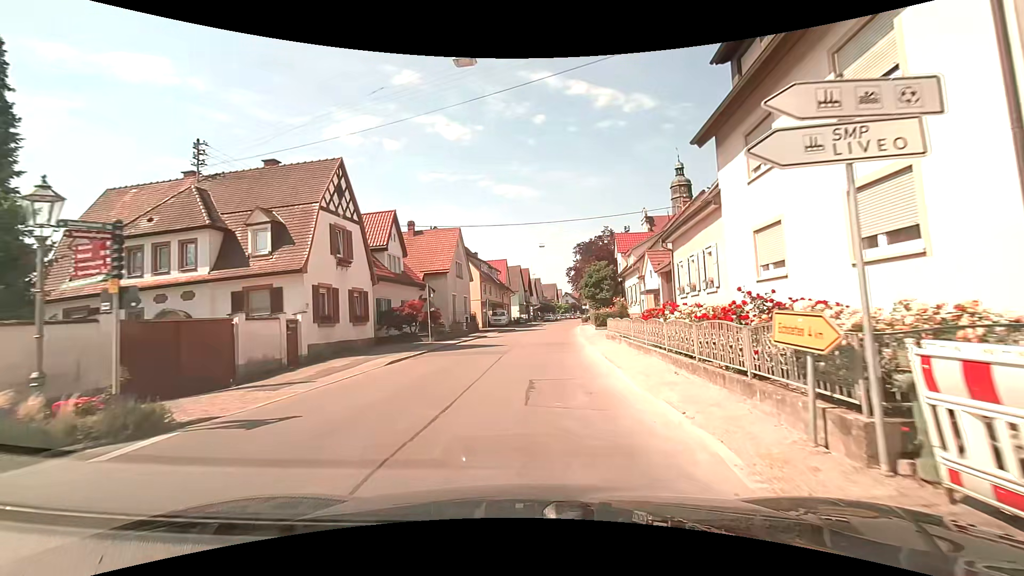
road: residential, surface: asphalt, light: Day
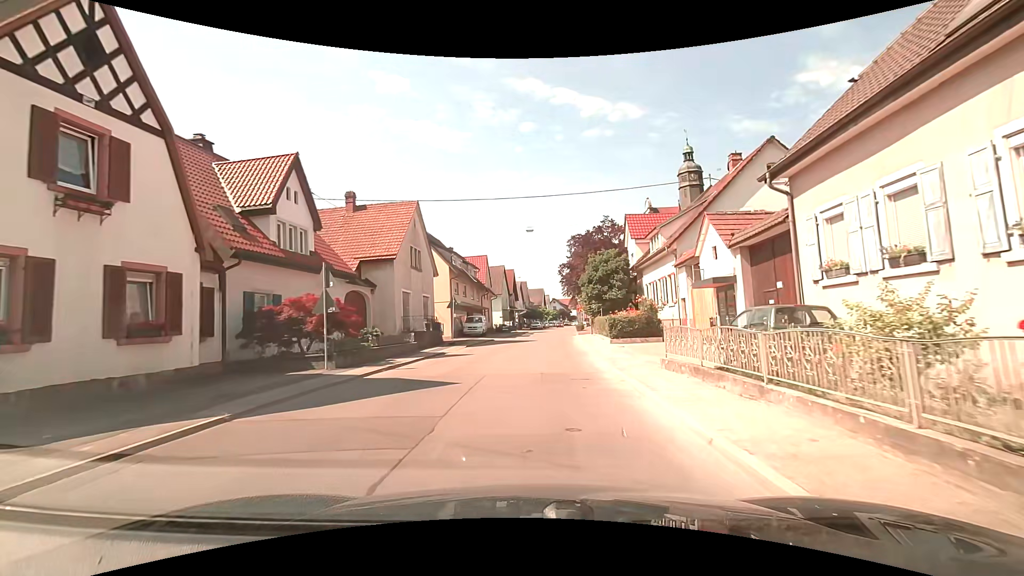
(+0.2, +12.5) m; +2°
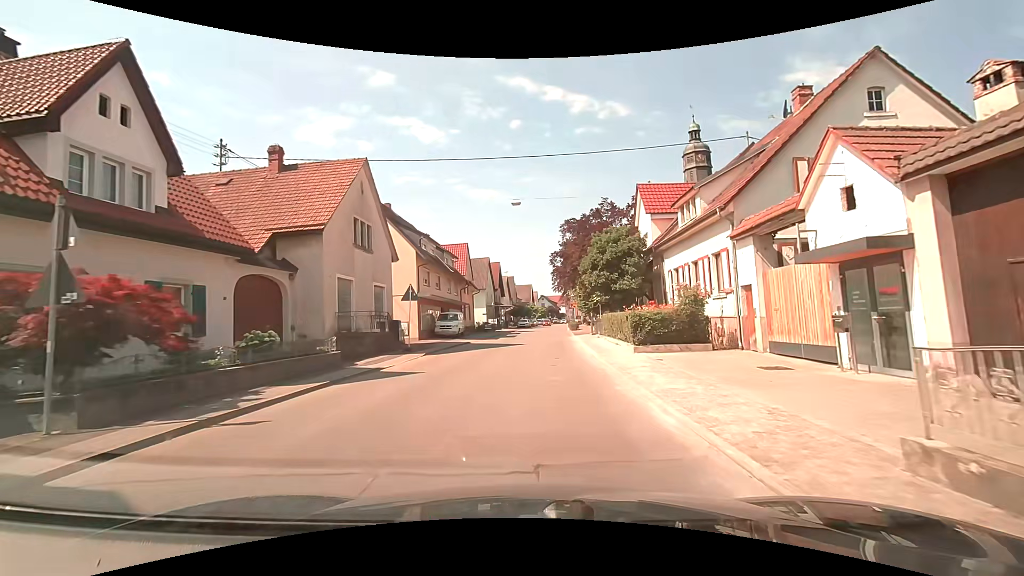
(+0.1, +8.3) m; +1°
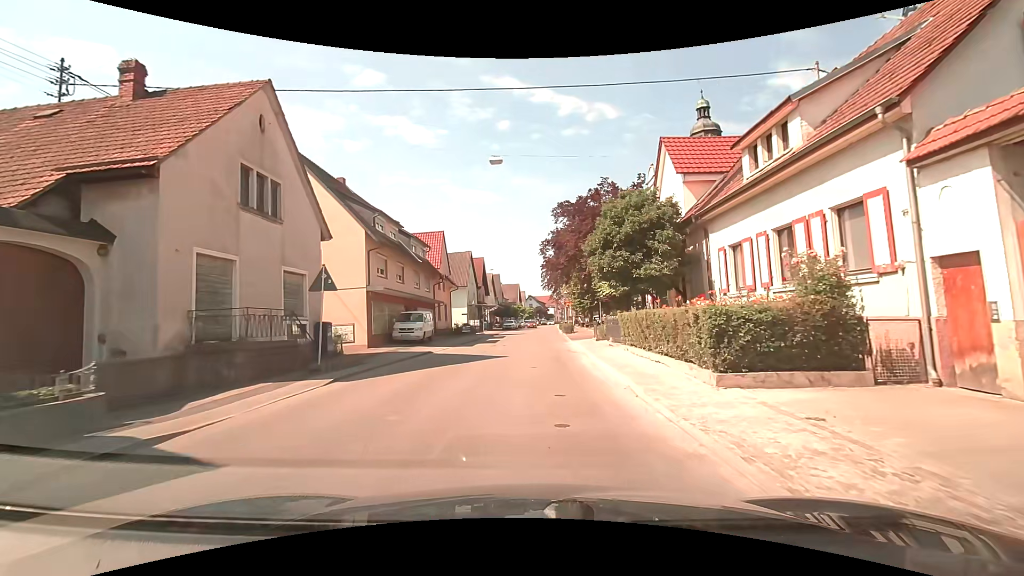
(+0.1, +8.3) m; +2°
(0, +10) (0, +20) (0, +30) (+1, +40) (+1, +50) (+1, +60) (+2, +70) (+3, +80) (+3, +90) (+4, +100) m
